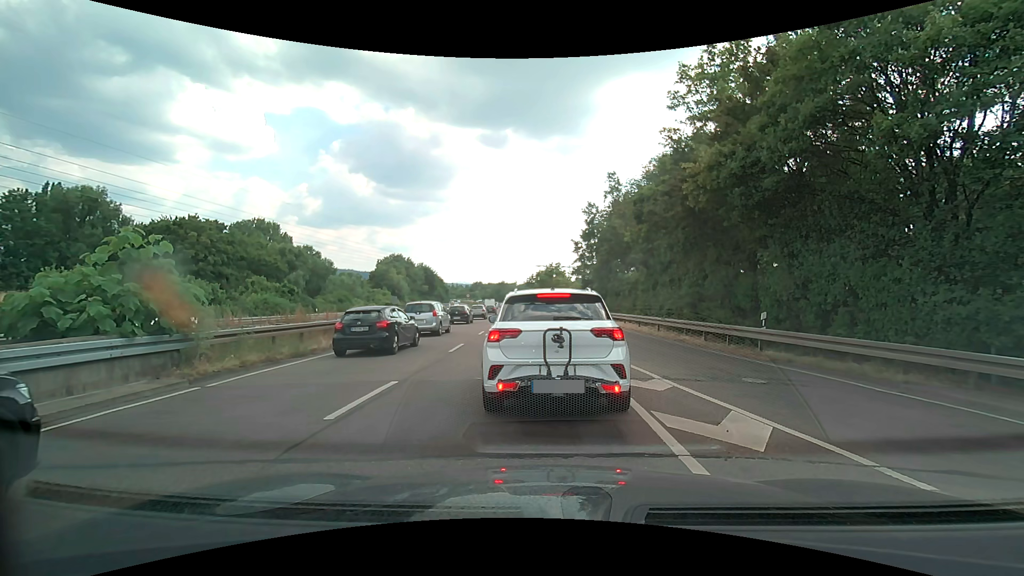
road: trunk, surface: asphalt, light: Day
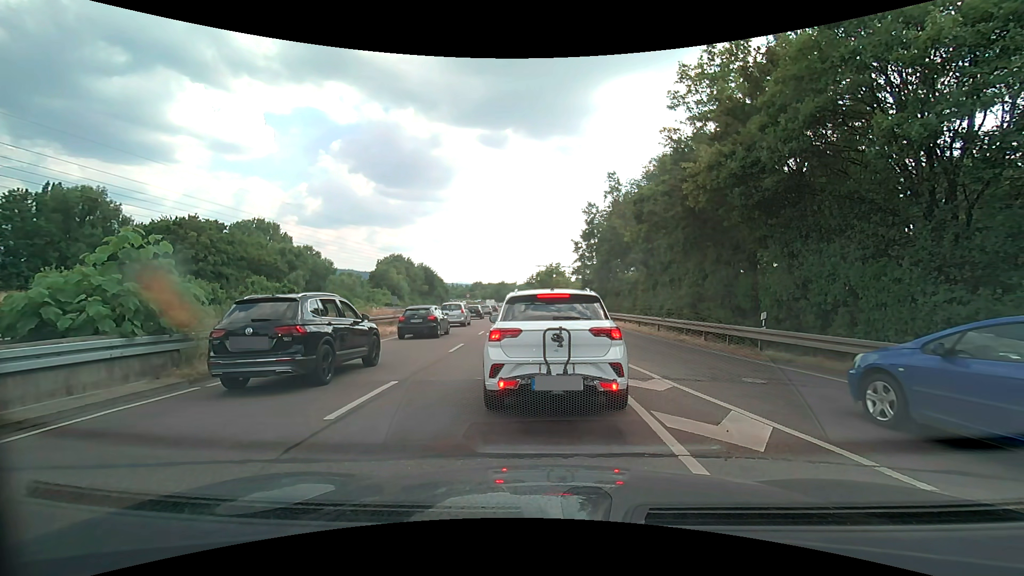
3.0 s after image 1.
(0.0, 0.0) m; 0°
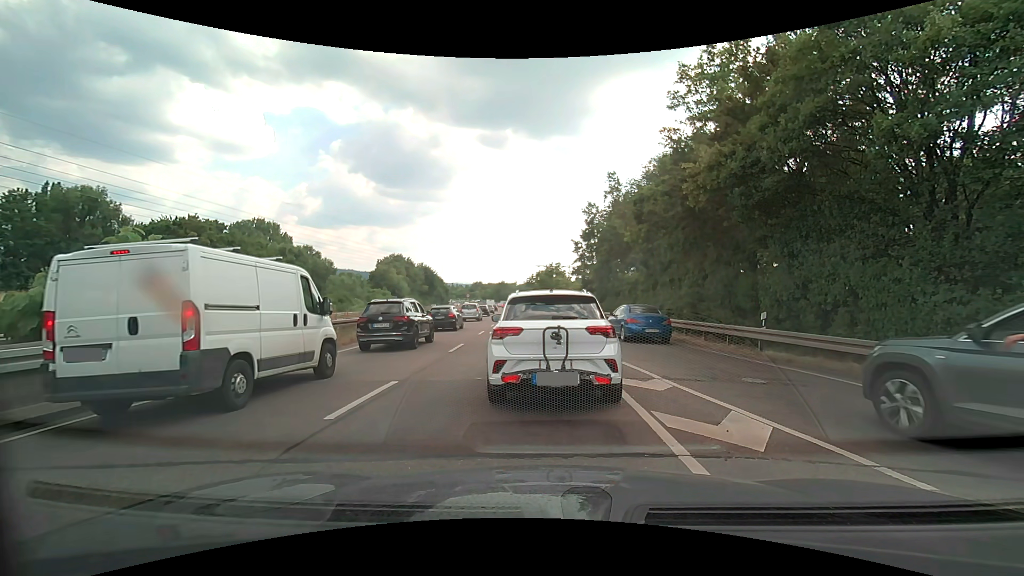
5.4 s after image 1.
(0.0, 0.0) m; 0°
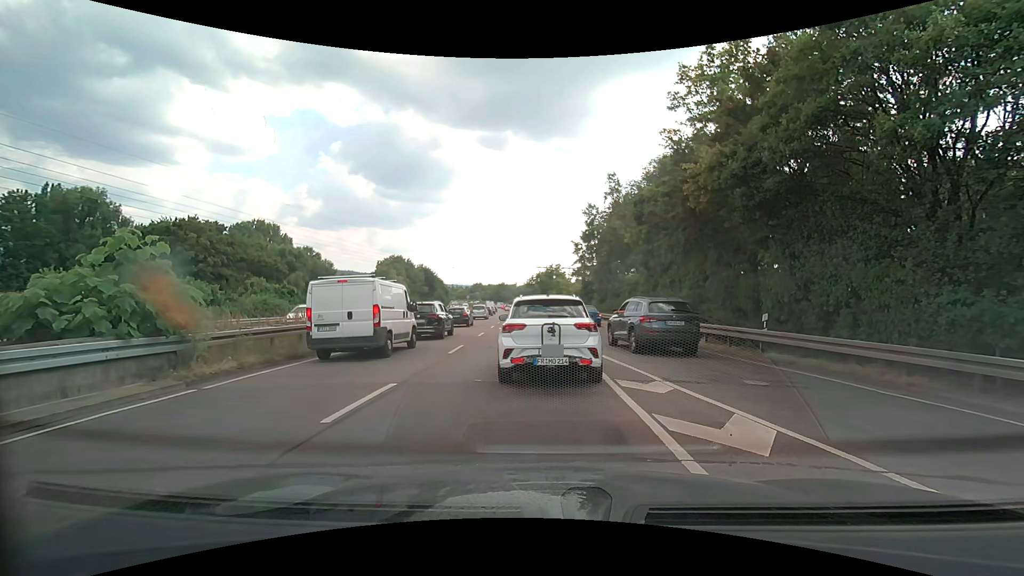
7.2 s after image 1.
(0.0, +0.1) m; 0°
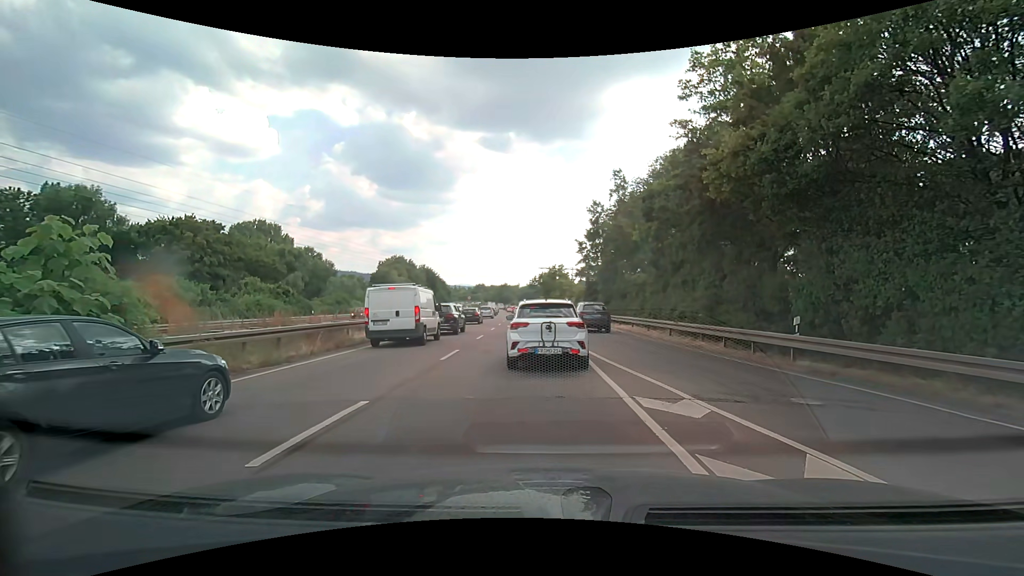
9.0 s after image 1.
(0.0, +1.7) m; 0°
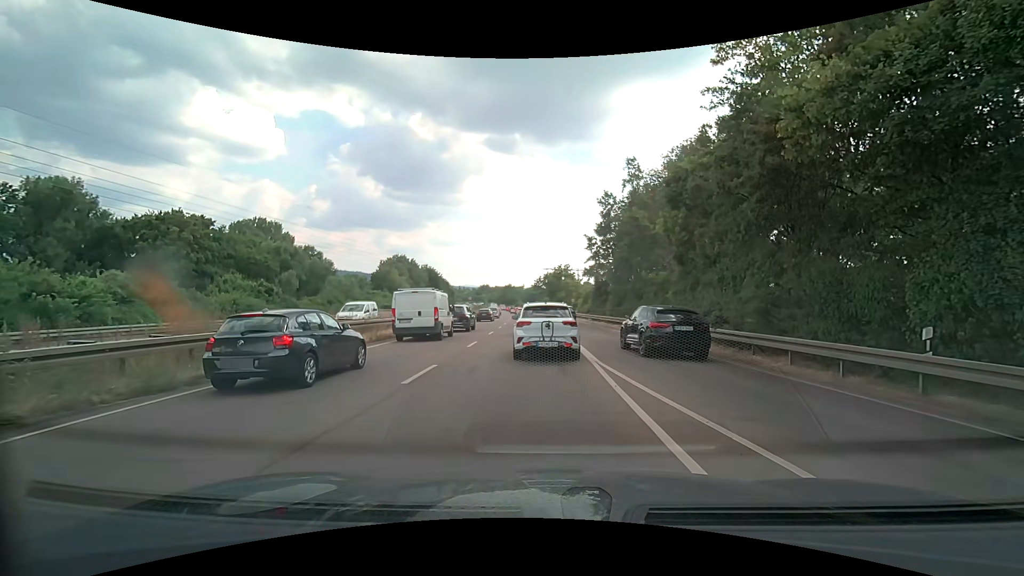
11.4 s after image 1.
(-0.1, +4.2) m; 0°
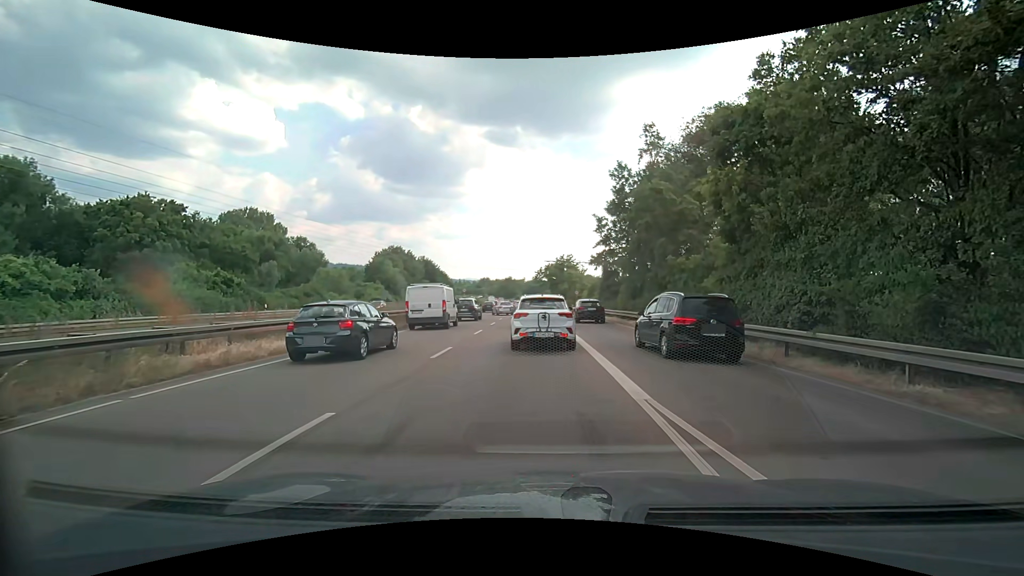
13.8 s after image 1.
(-0.2, +6.2) m; 0°
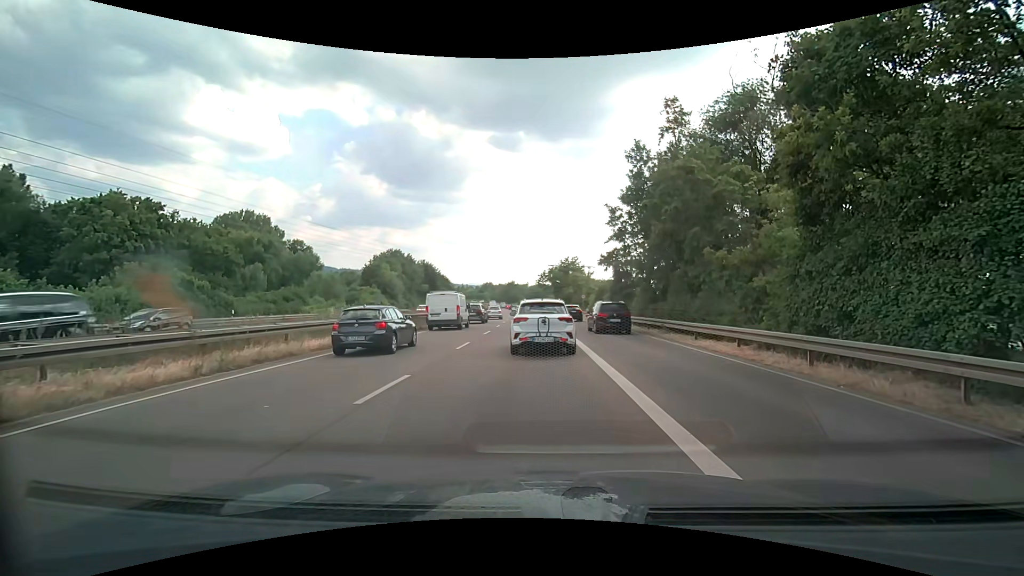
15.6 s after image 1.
(-0.1, +5.1) m; -1°
